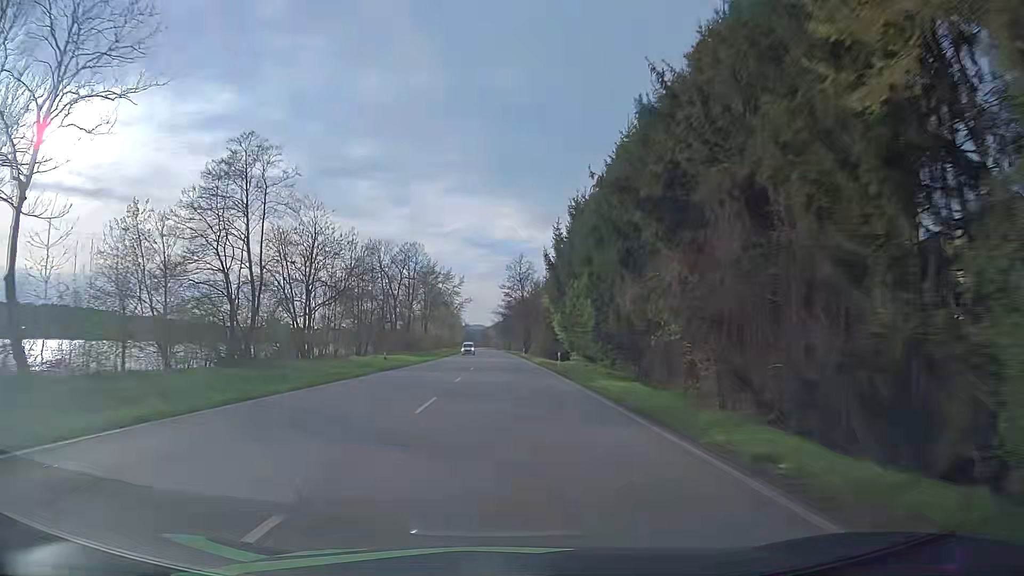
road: primary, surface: asphalt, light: Day
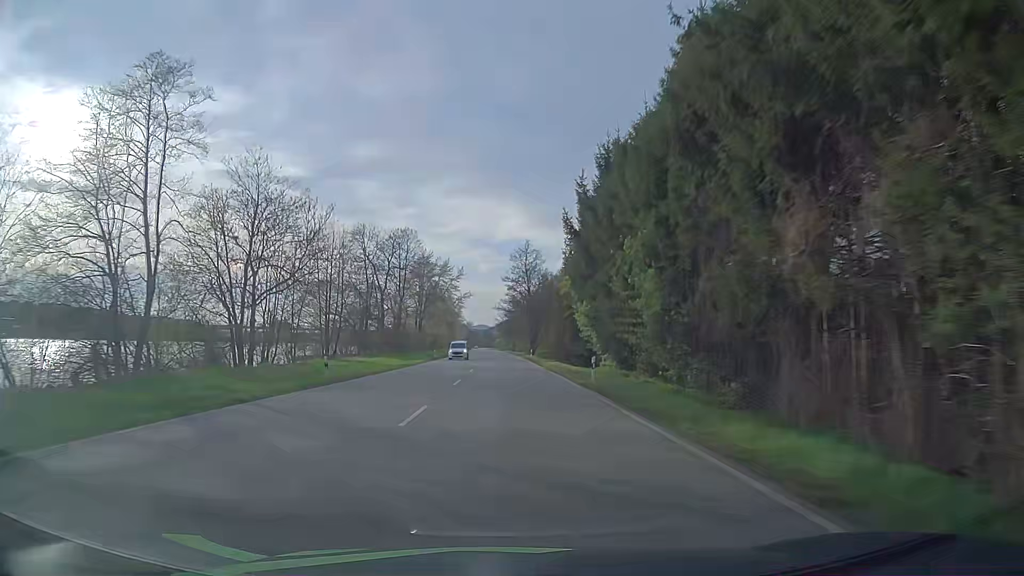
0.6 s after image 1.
(0.0, +14.0) m; 0°
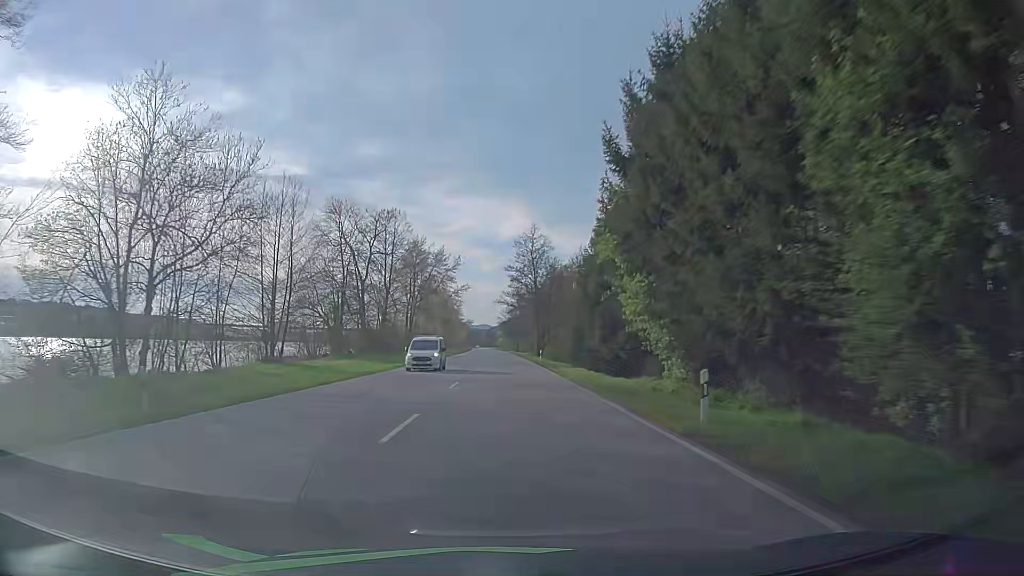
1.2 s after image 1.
(-0.1, +14.1) m; 0°
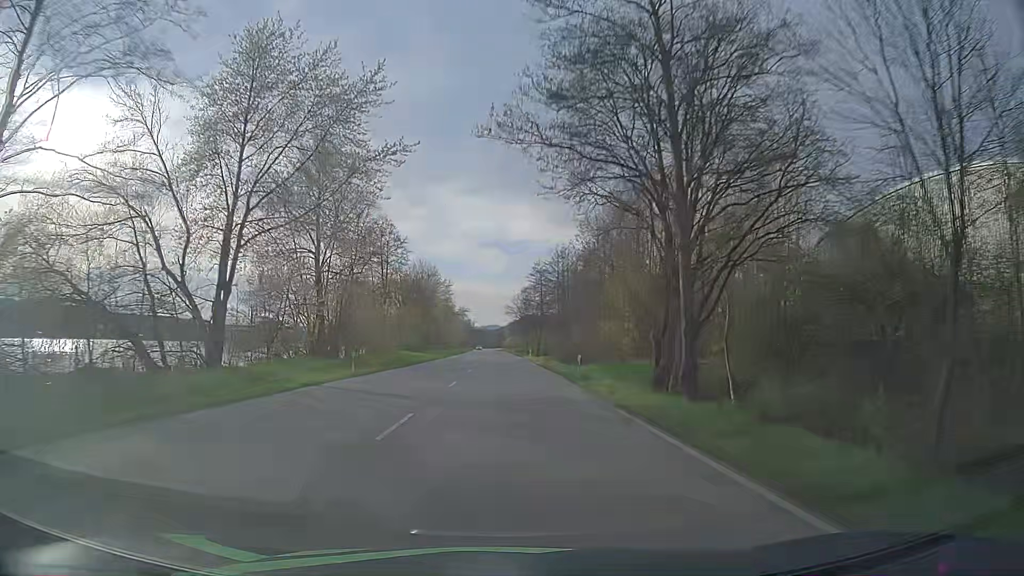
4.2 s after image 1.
(-0.4, +71.5) m; -1°
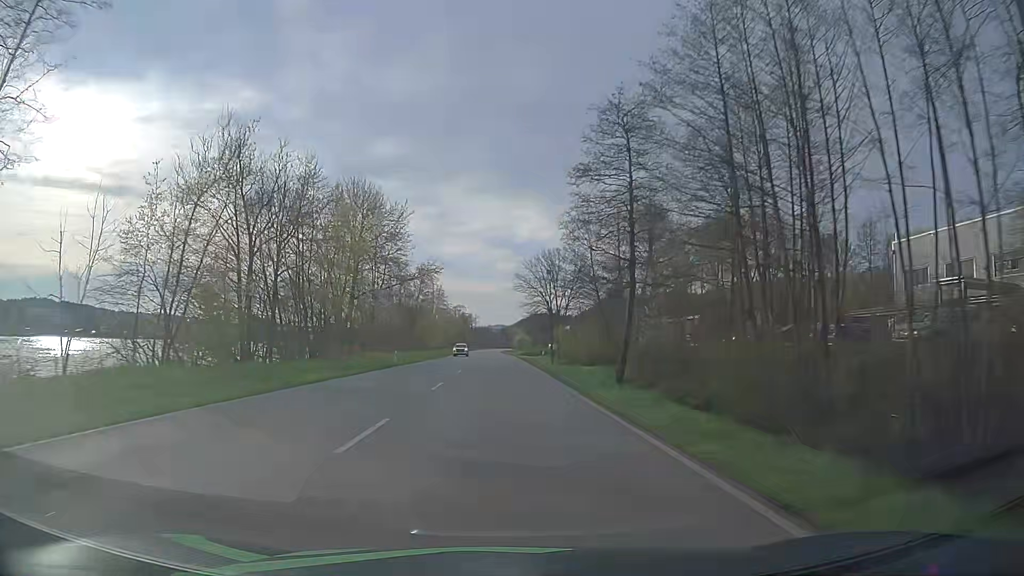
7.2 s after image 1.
(-0.4, +73.2) m; -1°
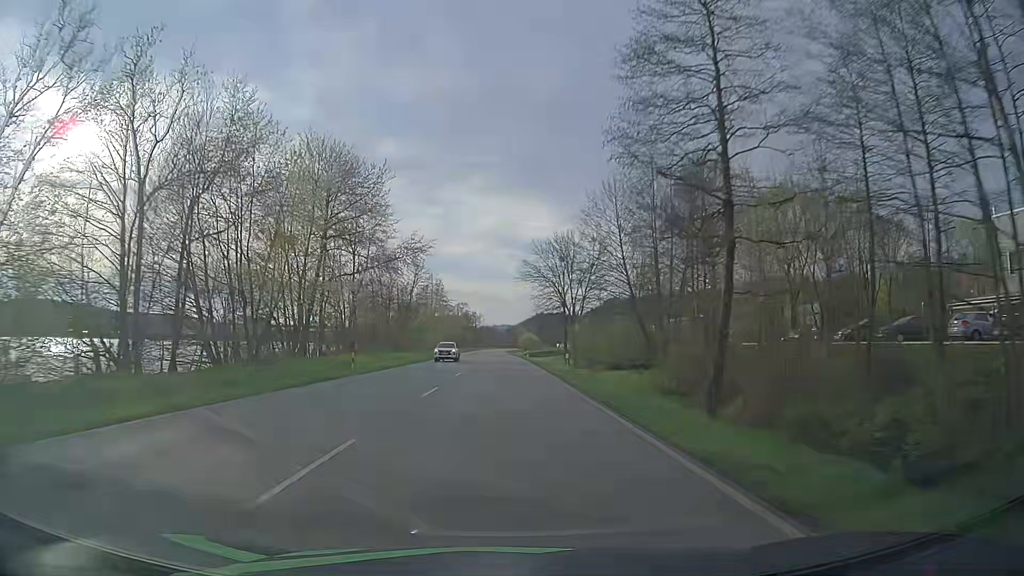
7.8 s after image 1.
(0.0, +14.8) m; 0°
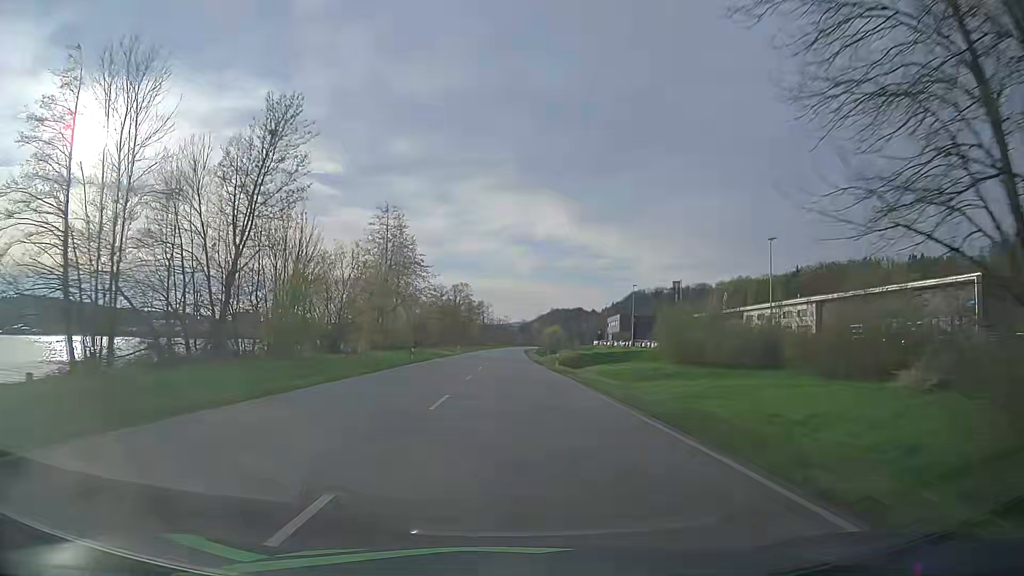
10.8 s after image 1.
(-1.0, +75.1) m; -1°
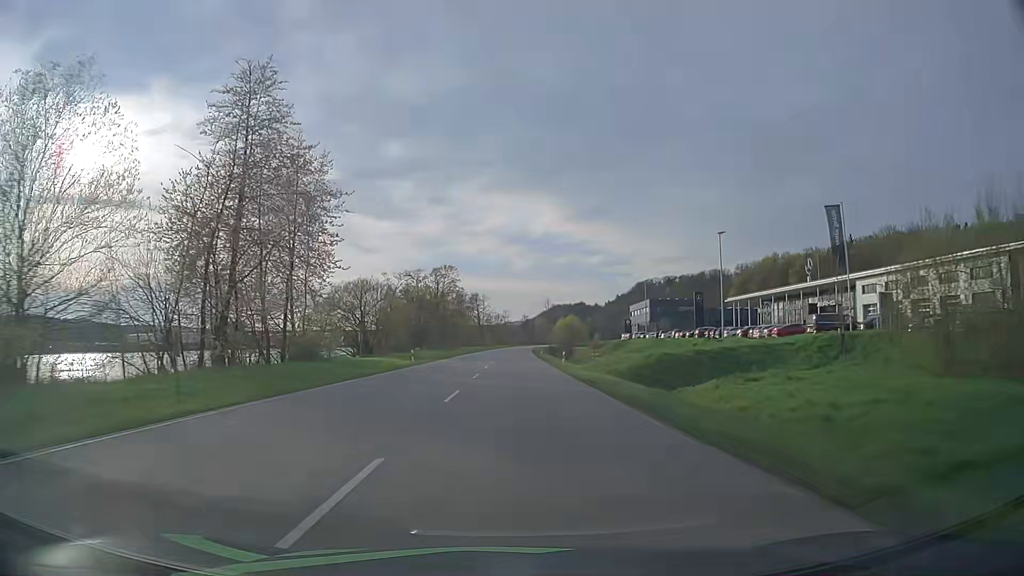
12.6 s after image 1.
(+0.1, +45.8) m; 0°
(0, +10) (0, +20) (0, +30) (0, +40) (0, +50) (0, +60) (+1, +70) (+1, +80) (+1, +90) (+1, +100) m
